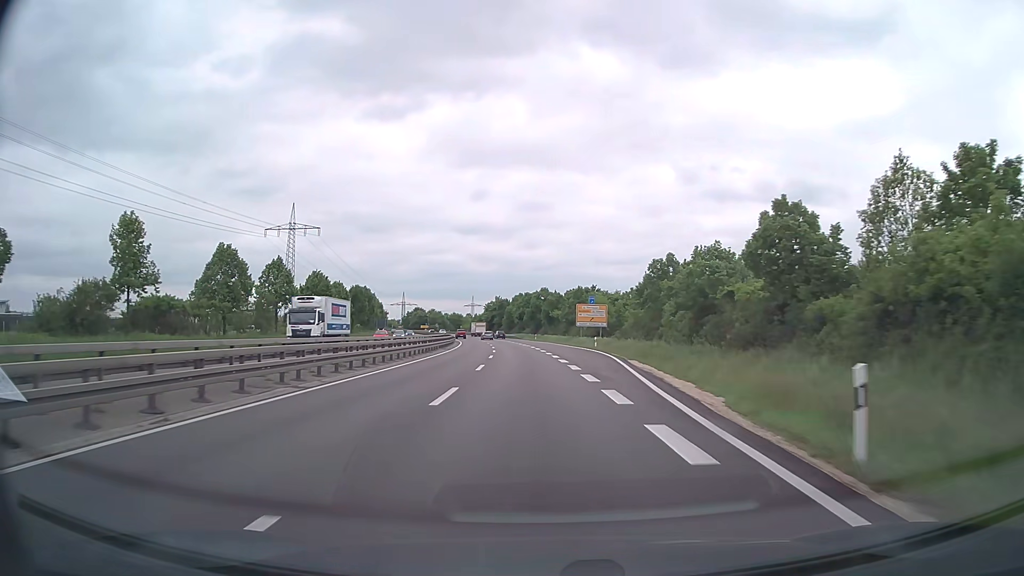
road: trunk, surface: asphalt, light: Day
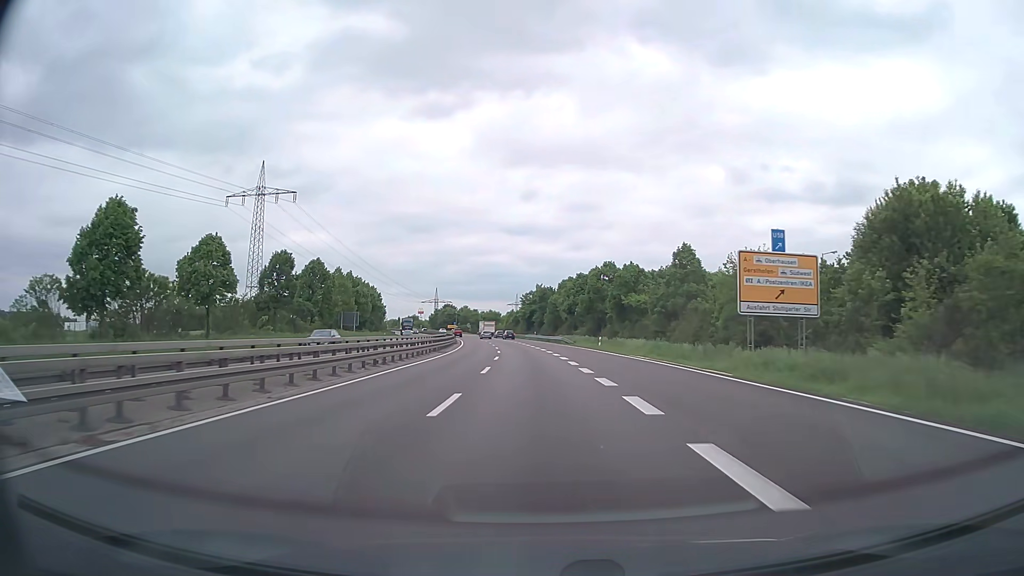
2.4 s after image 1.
(-2.0, +49.9) m; -4°
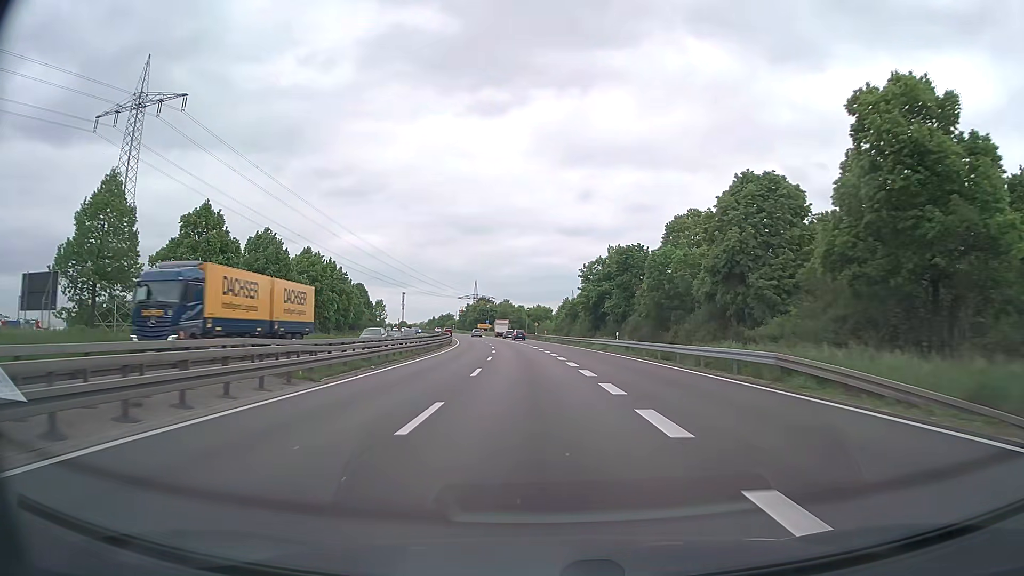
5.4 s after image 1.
(-2.4, +62.4) m; -4°
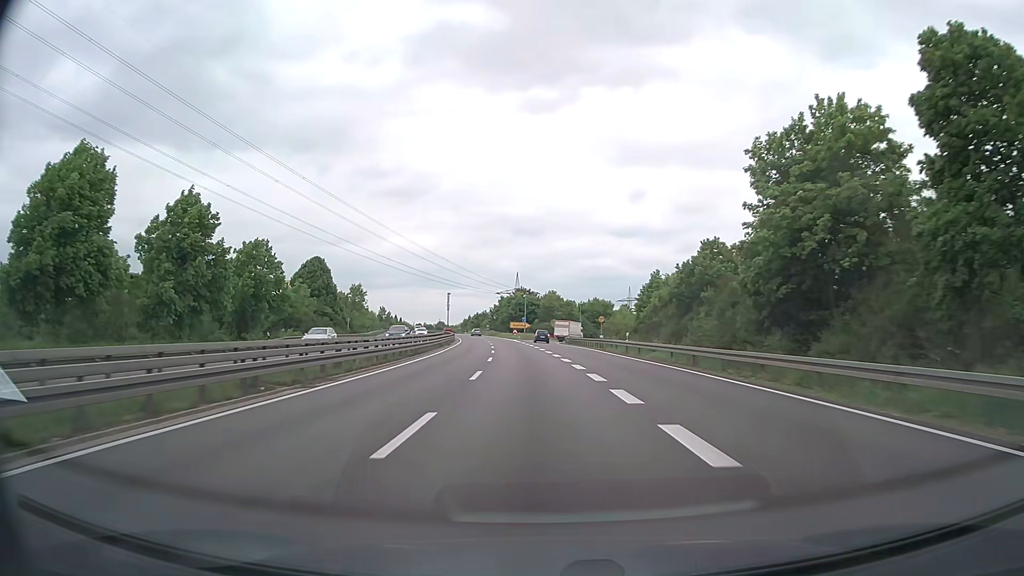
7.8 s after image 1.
(-2.1, +49.9) m; -5°
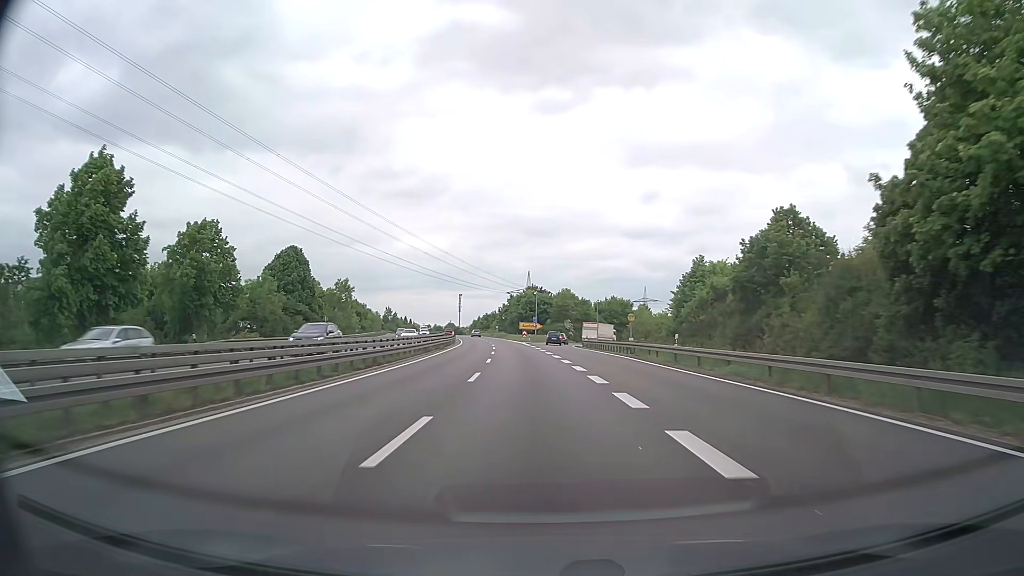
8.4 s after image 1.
(-0.1, +12.5) m; -1°
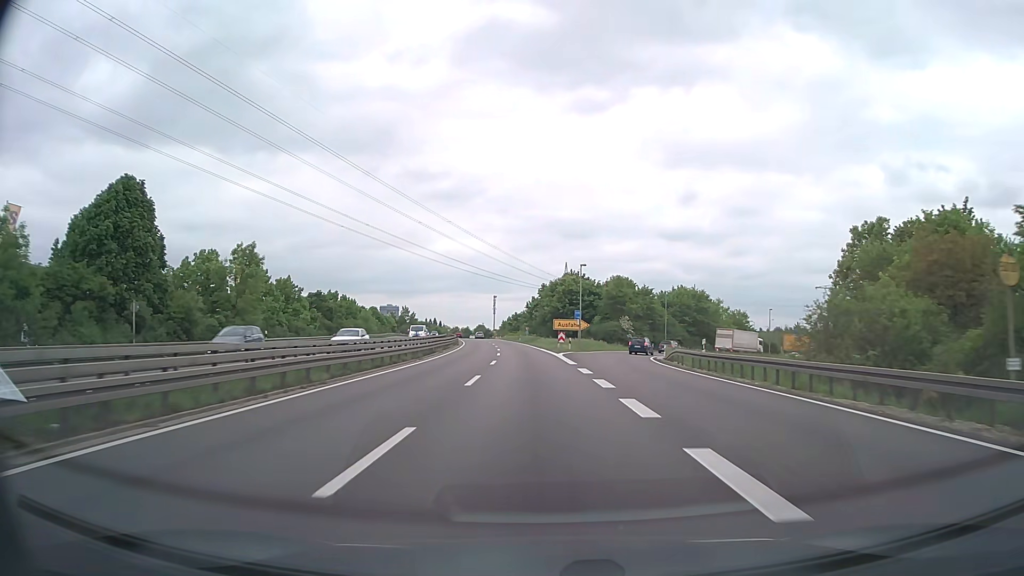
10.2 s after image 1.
(-0.9, +37.4) m; -3°
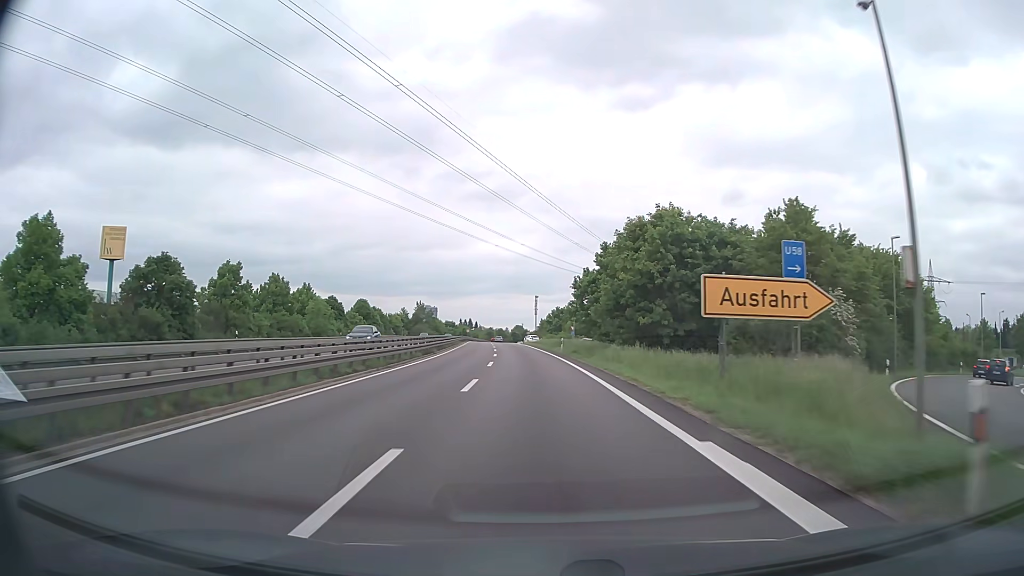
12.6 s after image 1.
(-1.7, +49.9) m; -4°
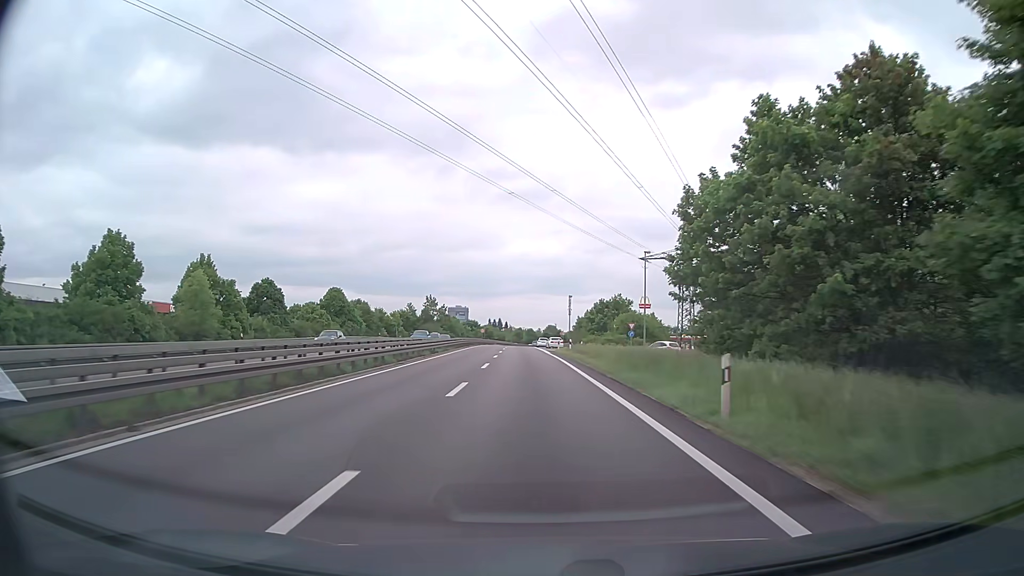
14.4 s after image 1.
(-0.9, +37.4) m; -3°
(0, +10) (0, +20) (-1, +30) (-1, +40) (-1, +50) (-2, +60) (-2, +70) (-2, +80) (-3, +90) (-3, +100) m
